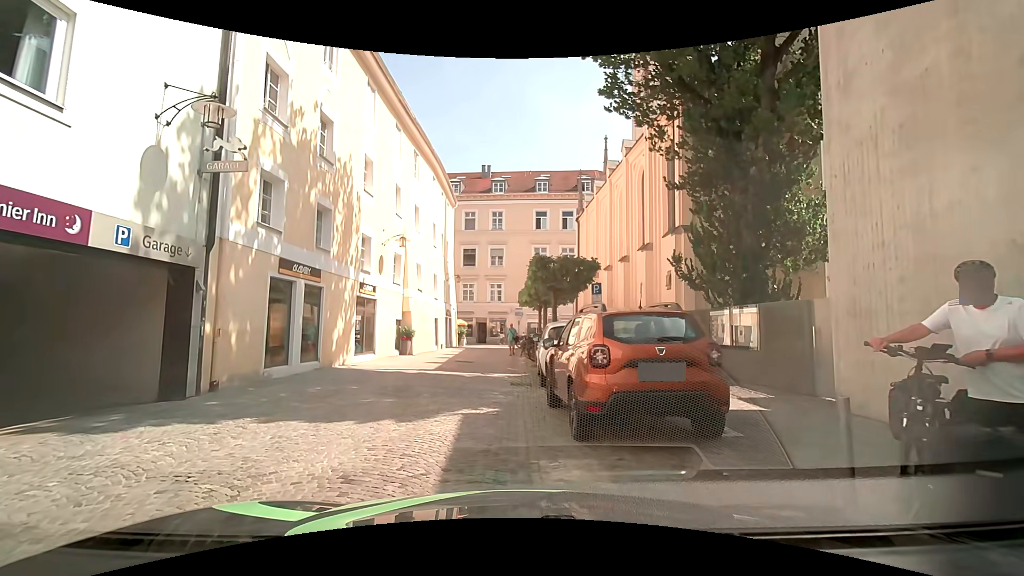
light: Day
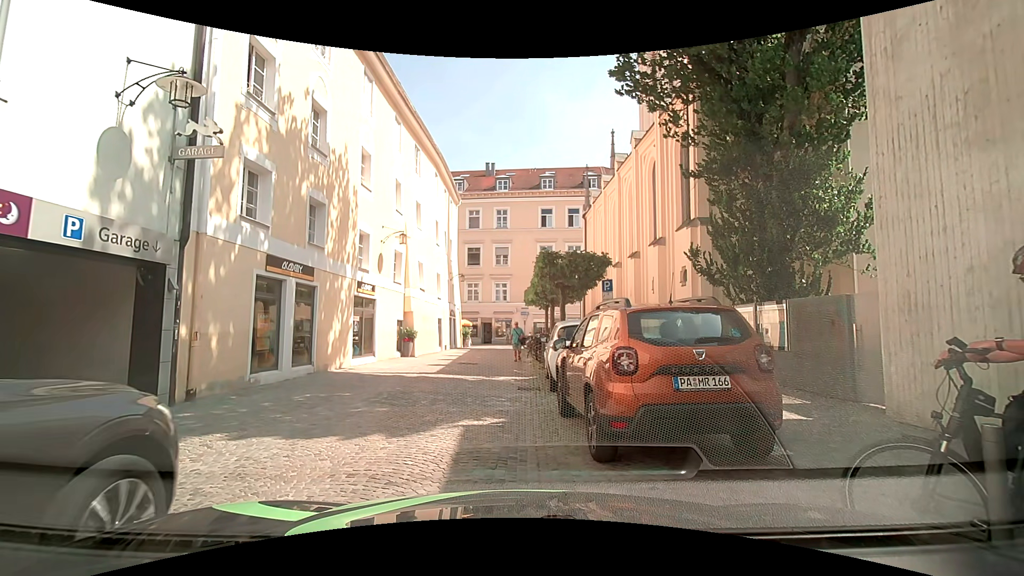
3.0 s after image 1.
(0.0, +1.0) m; 0°
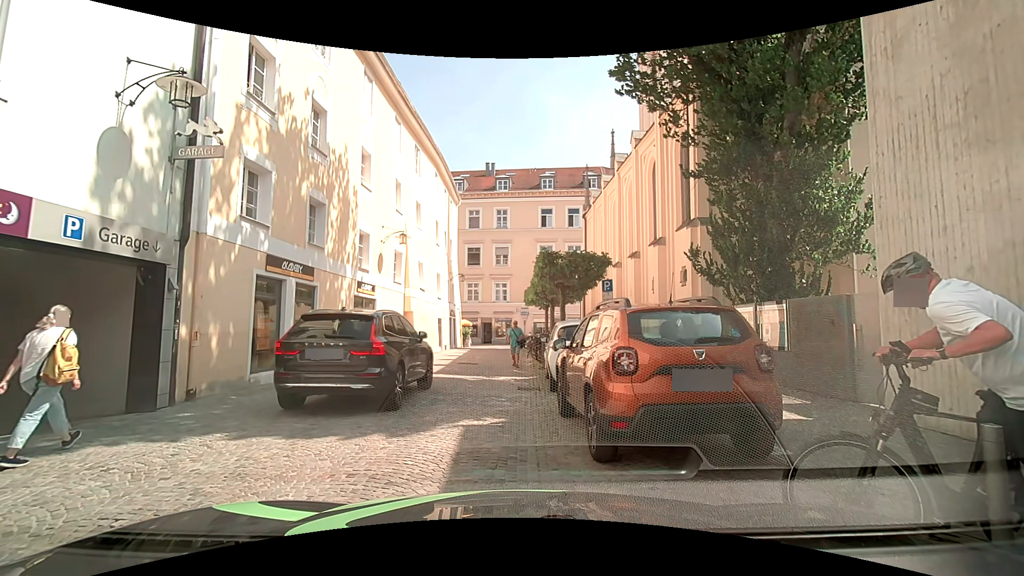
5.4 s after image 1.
(0.0, 0.0) m; 0°
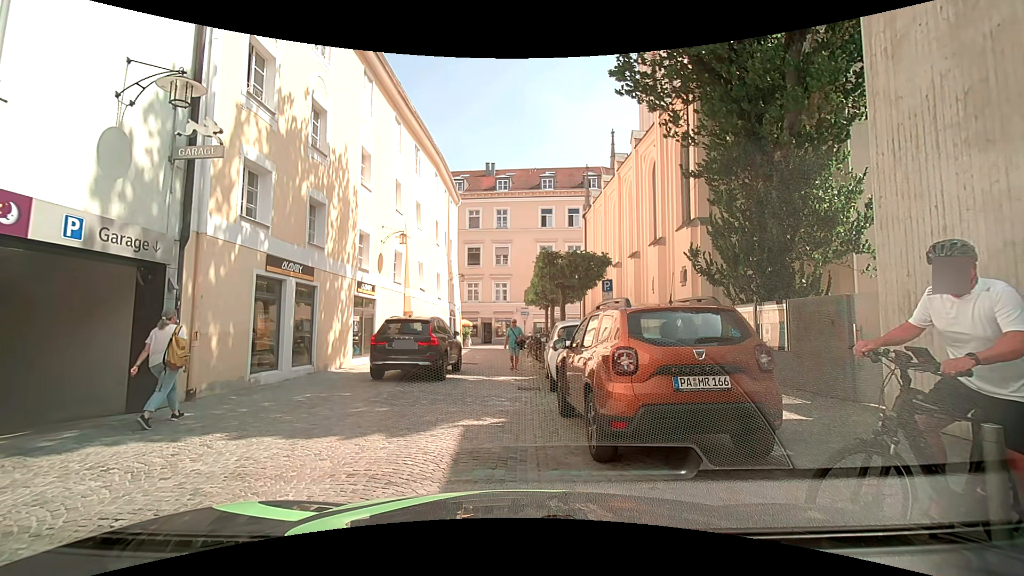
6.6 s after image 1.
(0.0, 0.0) m; 0°
